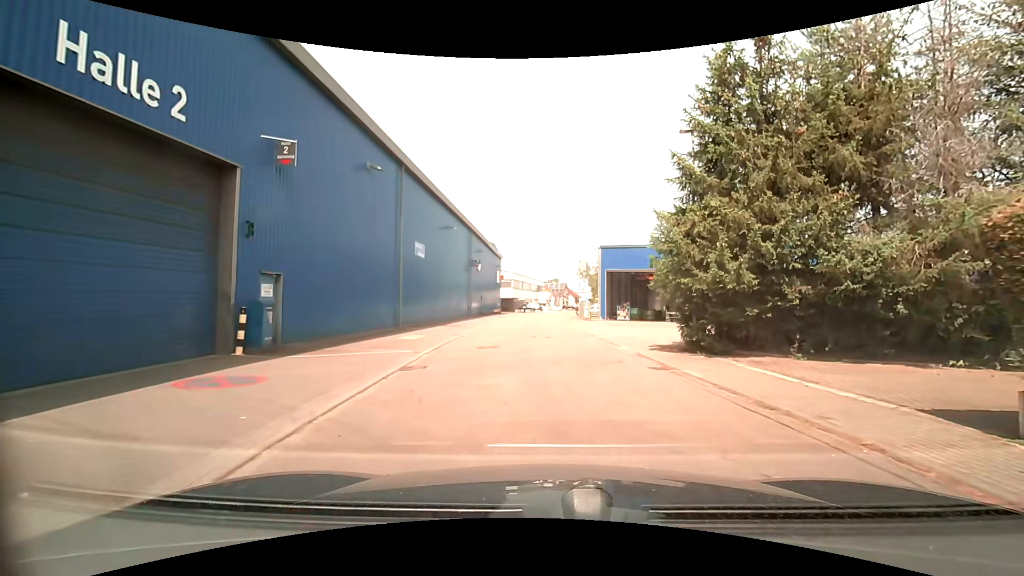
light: Day
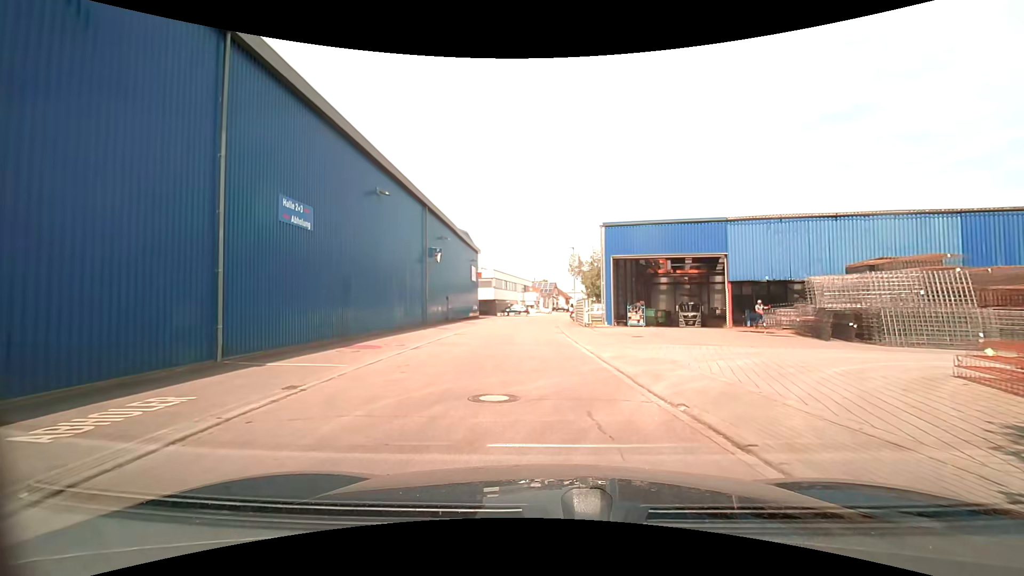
(+0.3, +13.9) m; +1°
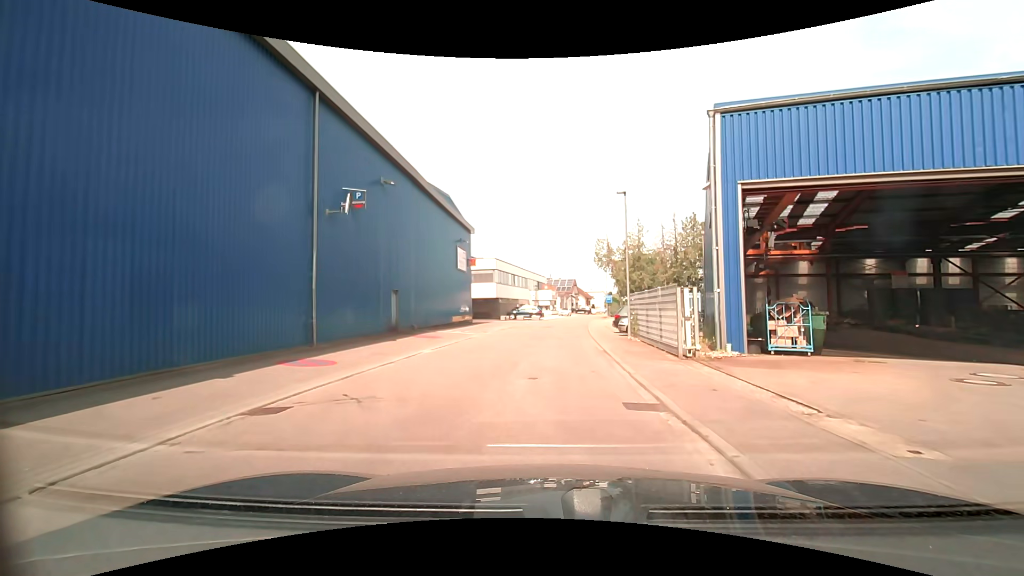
(-0.2, +20.5) m; -1°
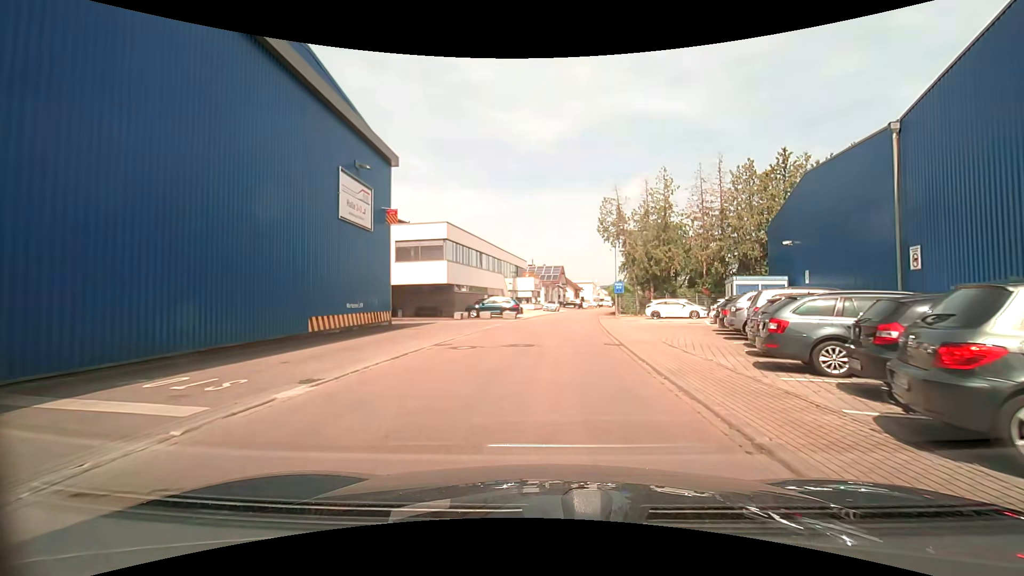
(+0.1, +22.4) m; +1°
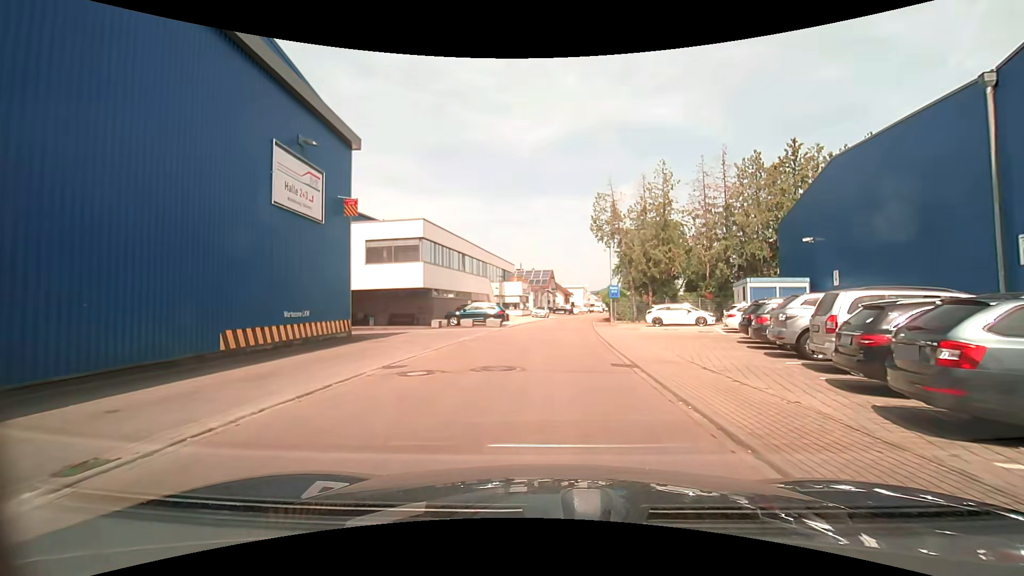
(0.0, +4.2) m; 0°
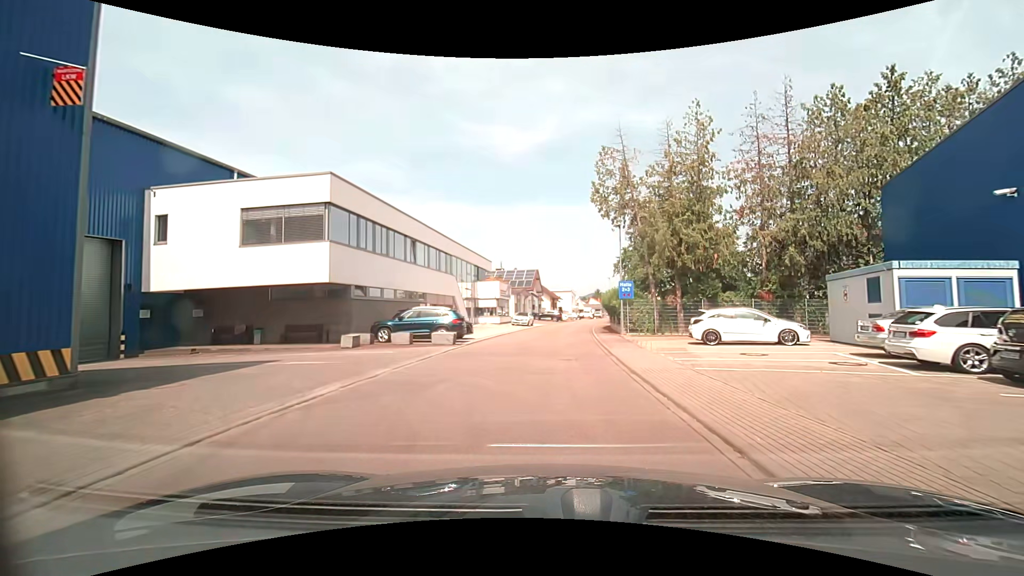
(+0.2, +13.3) m; +2°
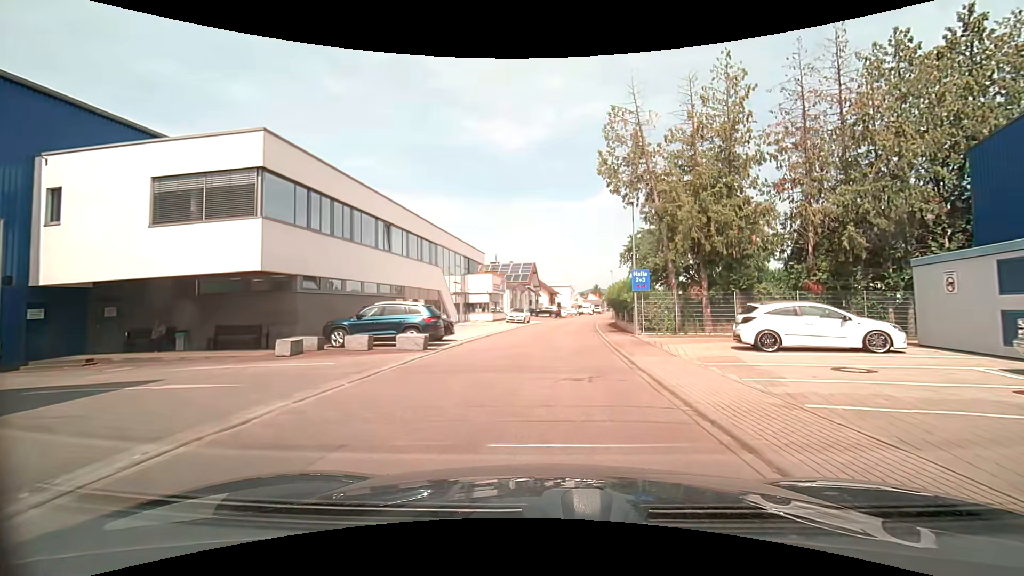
(0.0, +5.1) m; 0°
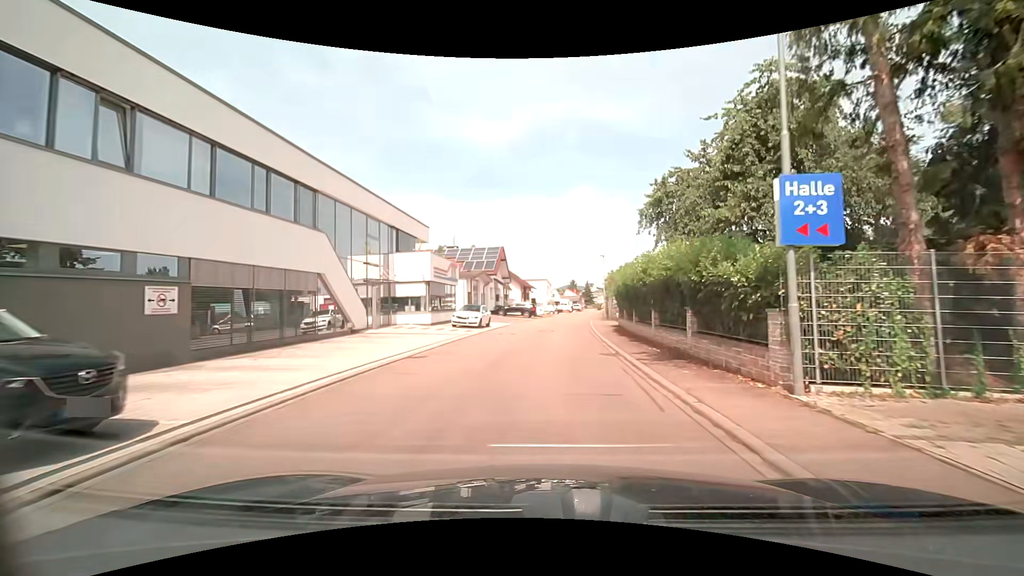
(+0.6, +17.0) m; +5°
(0, +10) (+1, +20) (+1, +30) (+2, +40) (+3, +50) (+4, +60) (+5, +70) (+6, +80) (+8, +90) (+9, +99) m
